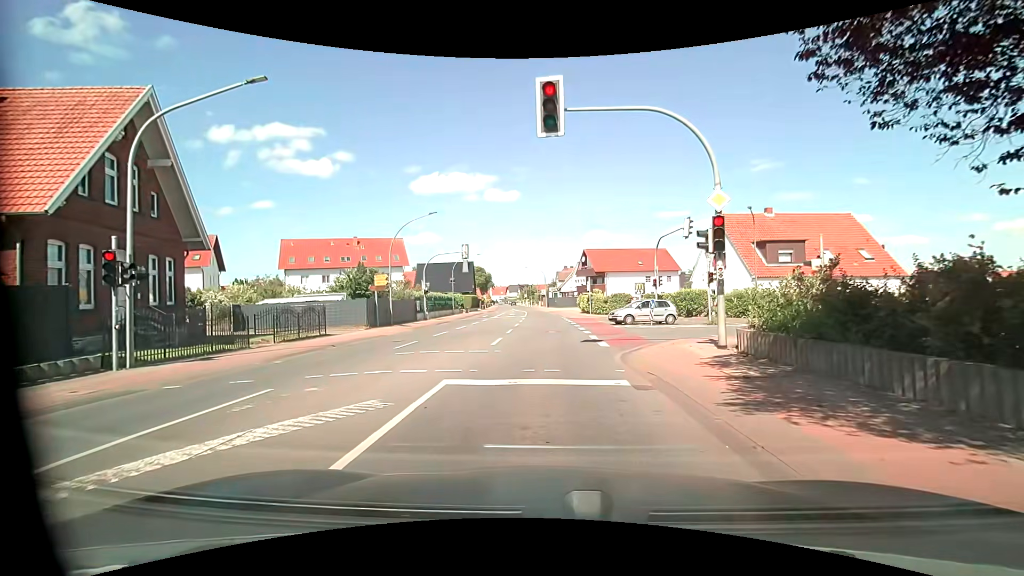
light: Day
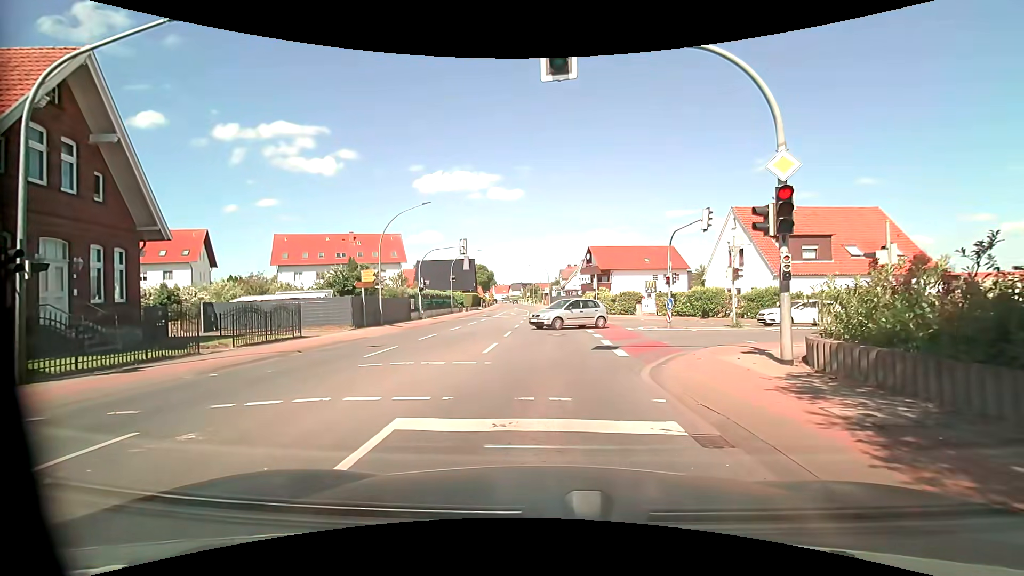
(+0.1, +2.8) m; +1°
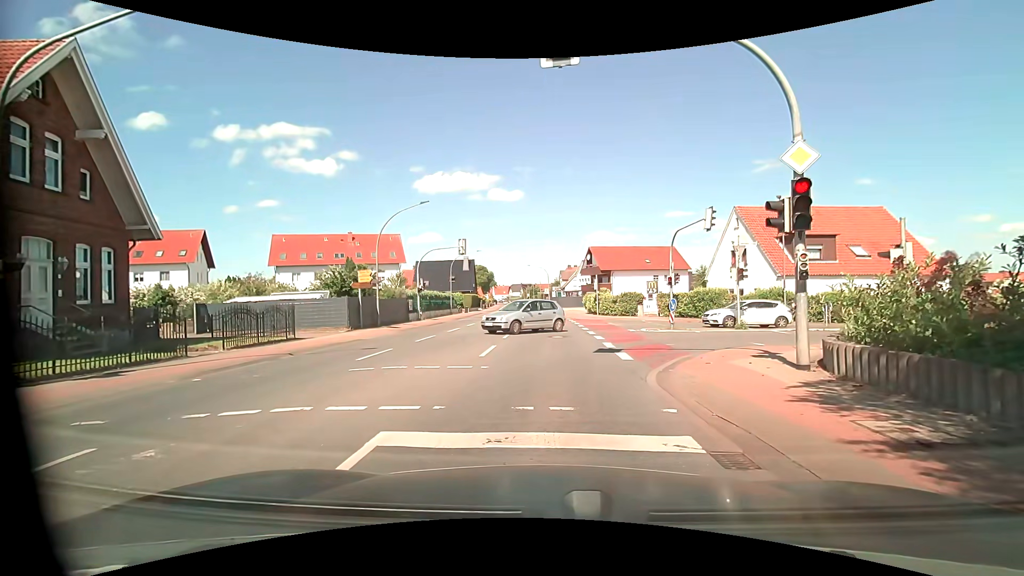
(0.0, +0.5) m; 0°
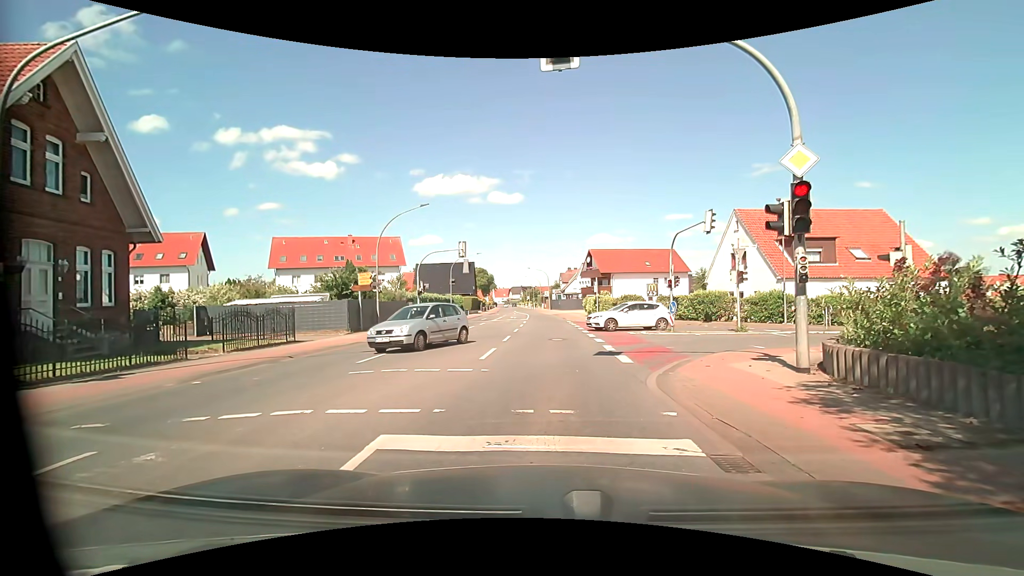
(0.0, +0.1) m; 0°
(0, +10) (0, +20) (+1, +30) (+1, +40) (0, +50) (0, +60) (0, +70) (-1, +80) (-3, +90) (-3, +100) m
